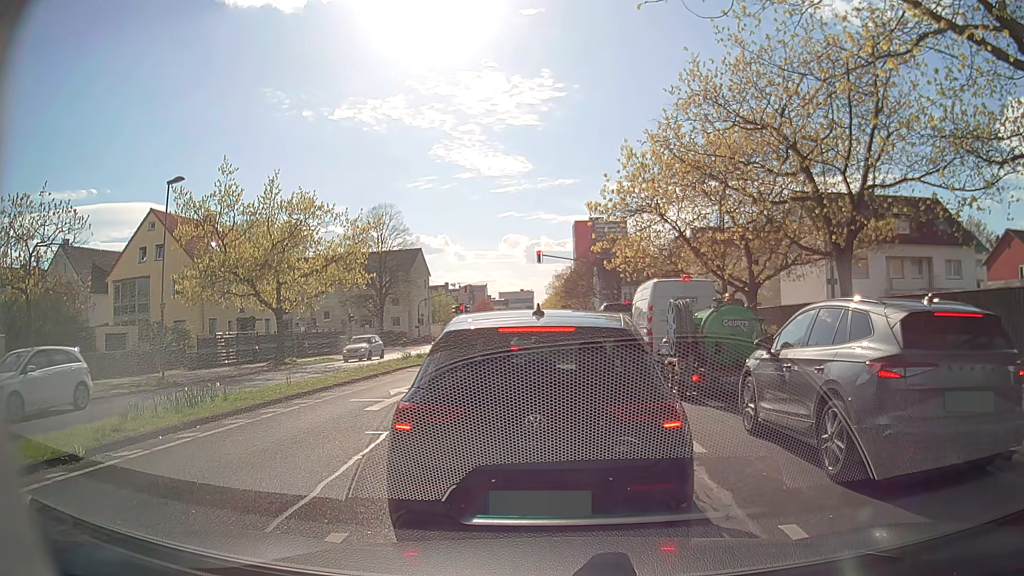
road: secondary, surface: asphalt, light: Day
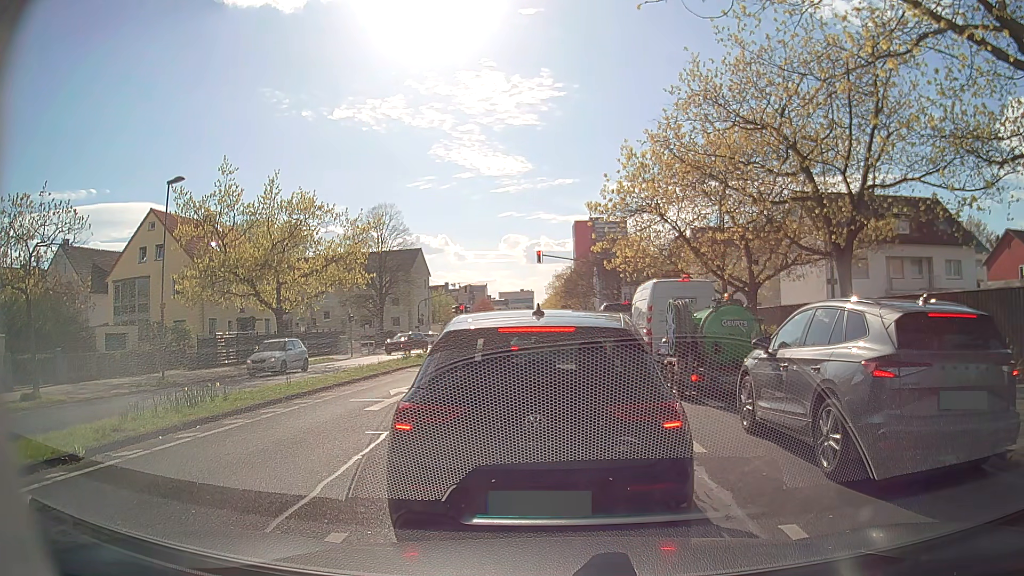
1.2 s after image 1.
(0.0, 0.0) m; 0°
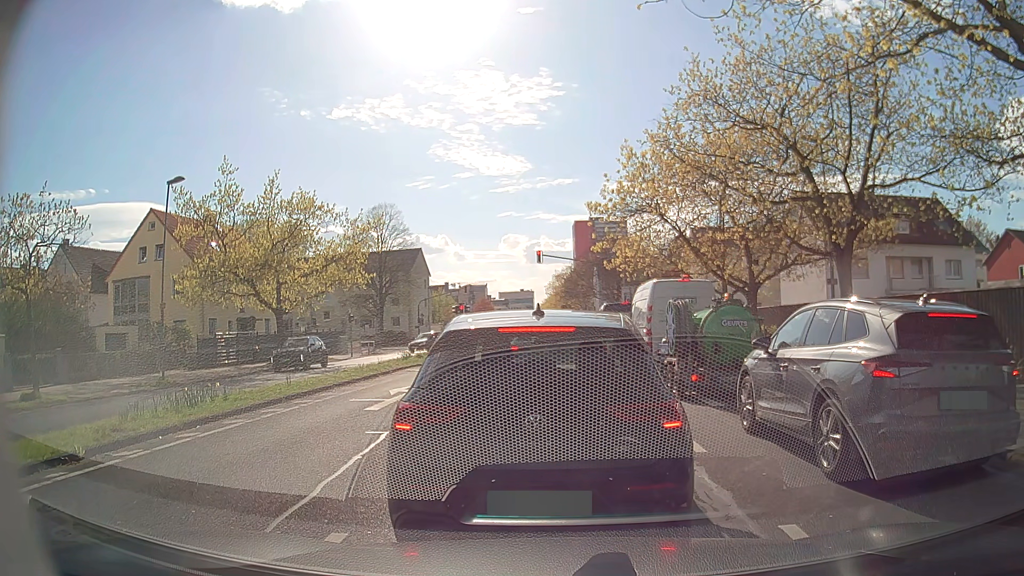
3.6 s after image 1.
(0.0, 0.0) m; 0°
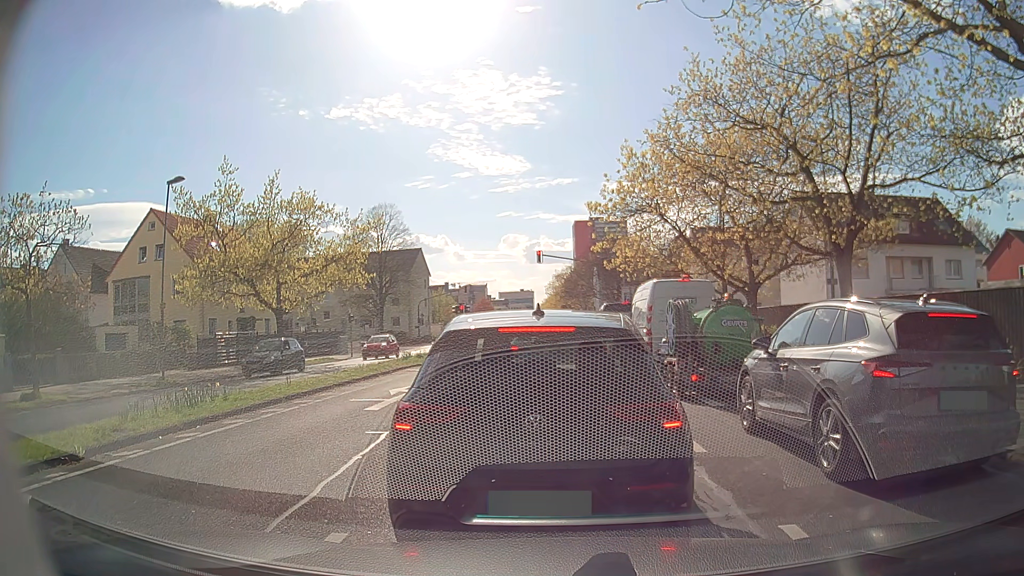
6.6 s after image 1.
(0.0, 0.0) m; 0°
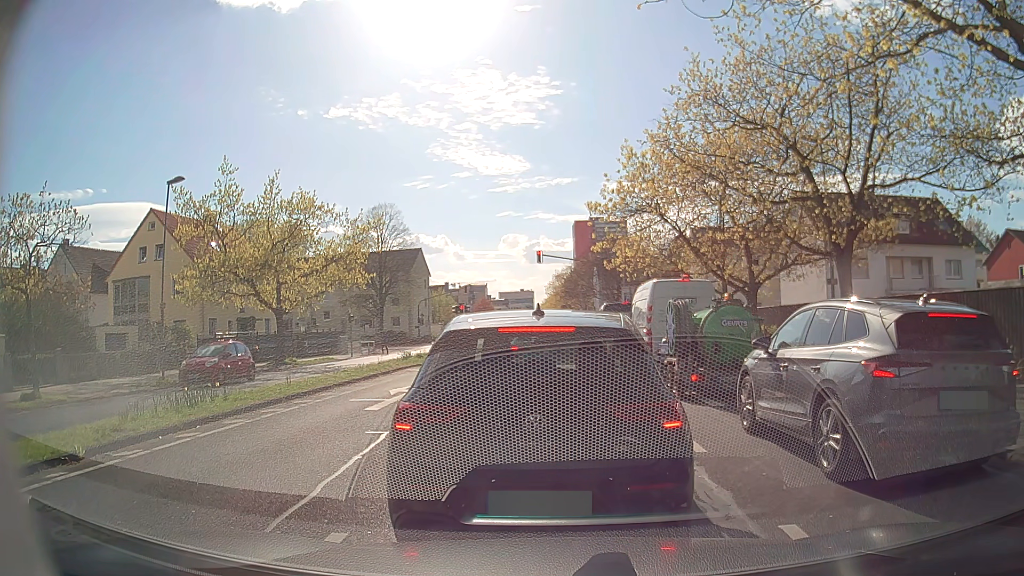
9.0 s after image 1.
(0.0, 0.0) m; 0°
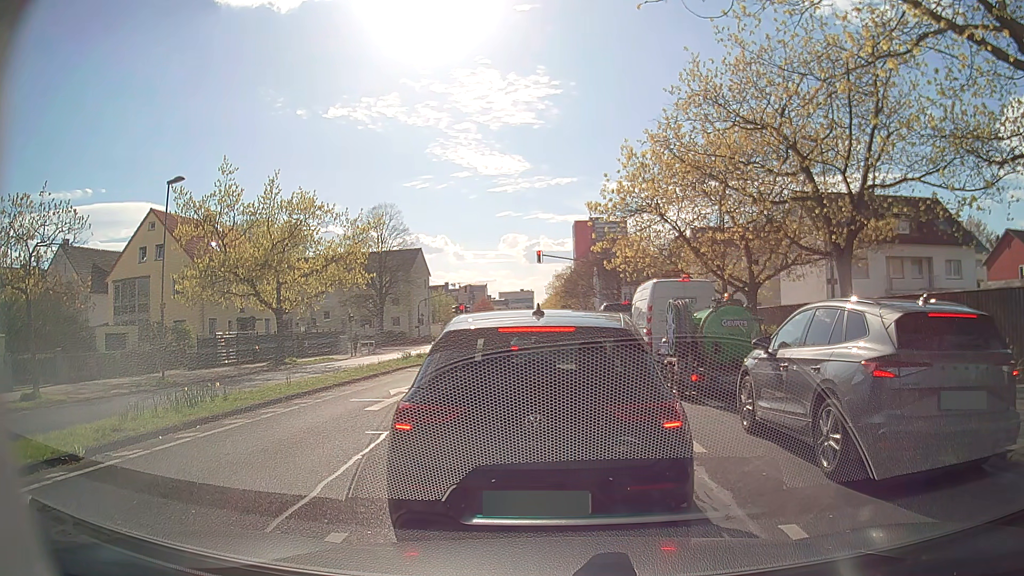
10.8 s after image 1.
(0.0, 0.0) m; 0°
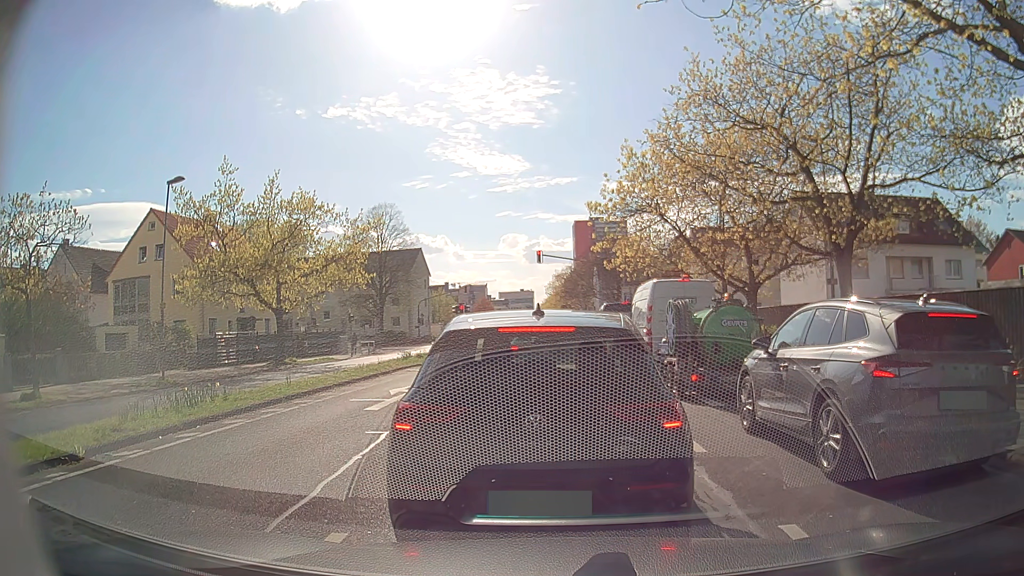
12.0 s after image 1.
(0.0, 0.0) m; 0°
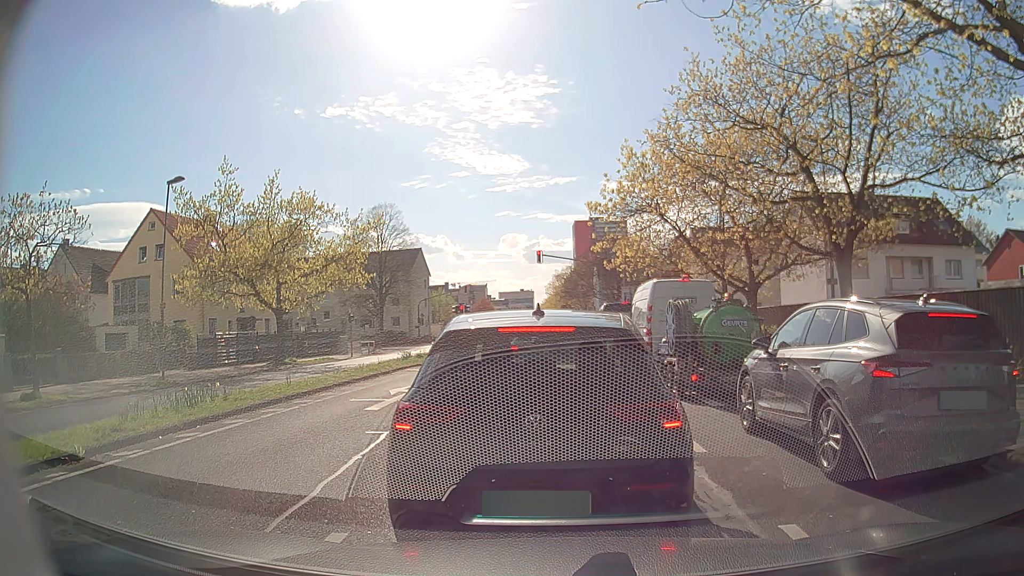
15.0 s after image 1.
(0.0, 0.0) m; 0°
